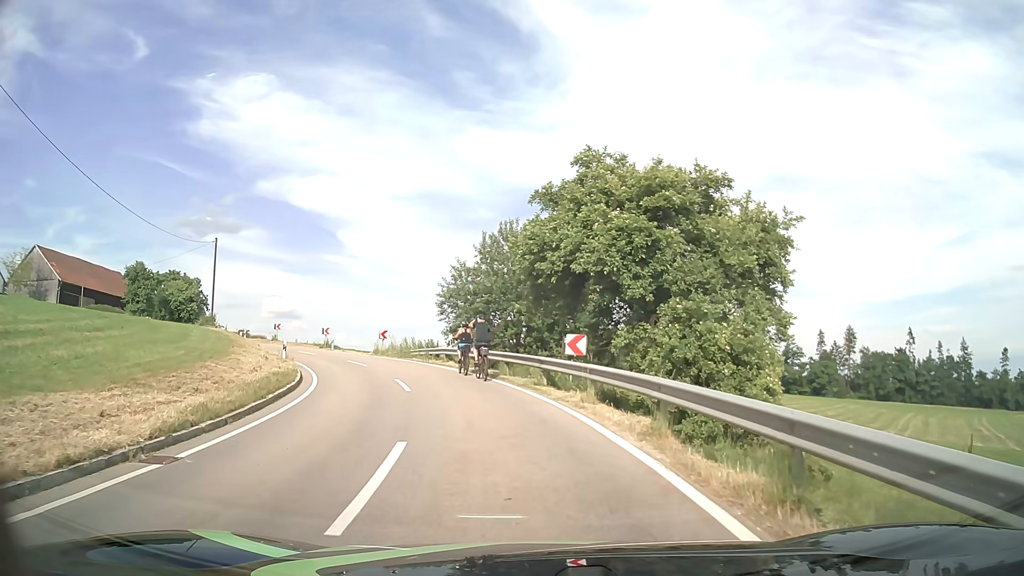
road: tertiary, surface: asphalt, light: Day
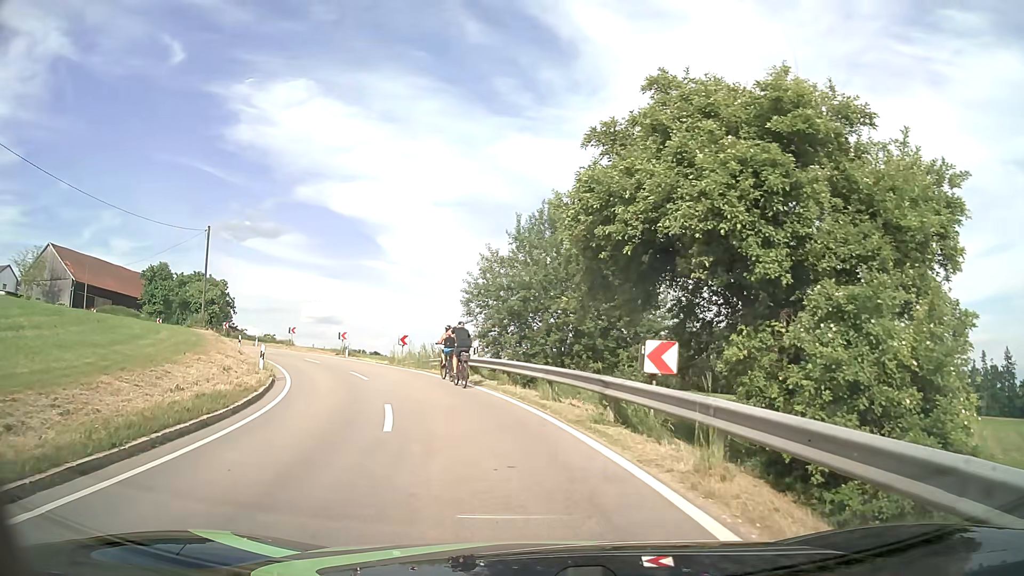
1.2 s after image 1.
(-0.2, +6.5) m; -3°
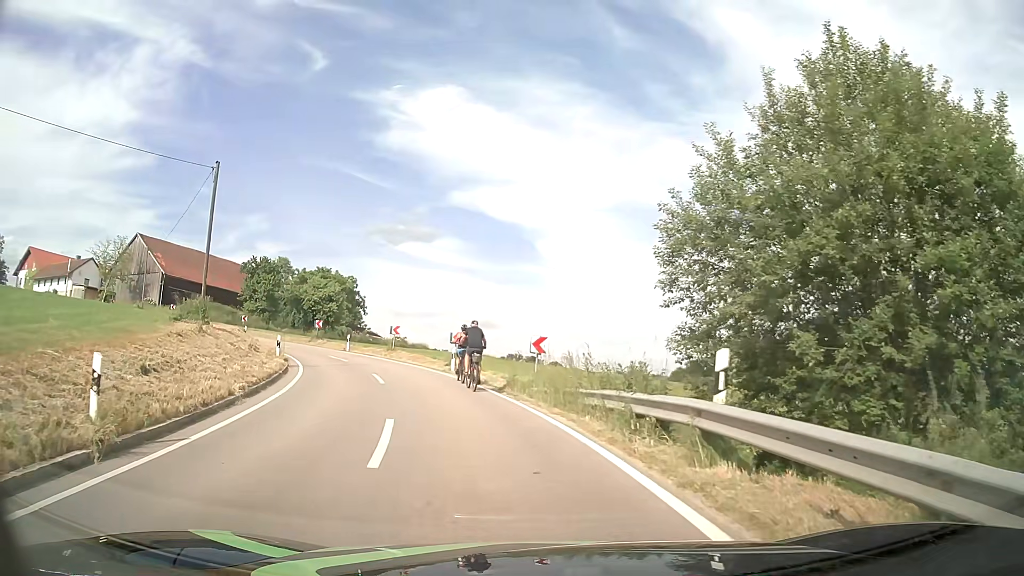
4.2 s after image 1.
(-1.8, +15.2) m; -12°
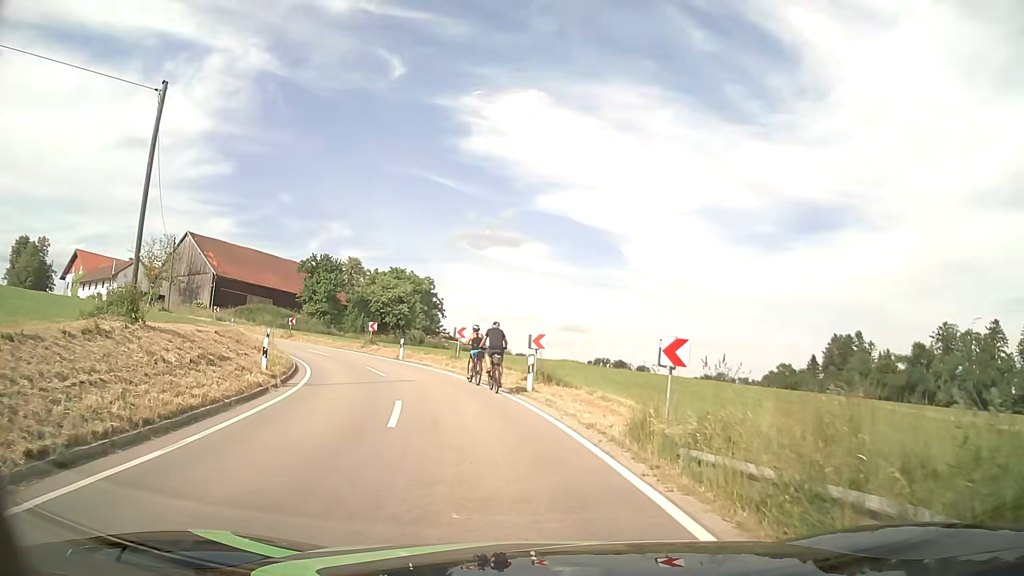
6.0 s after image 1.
(-0.7, +8.9) m; -9°
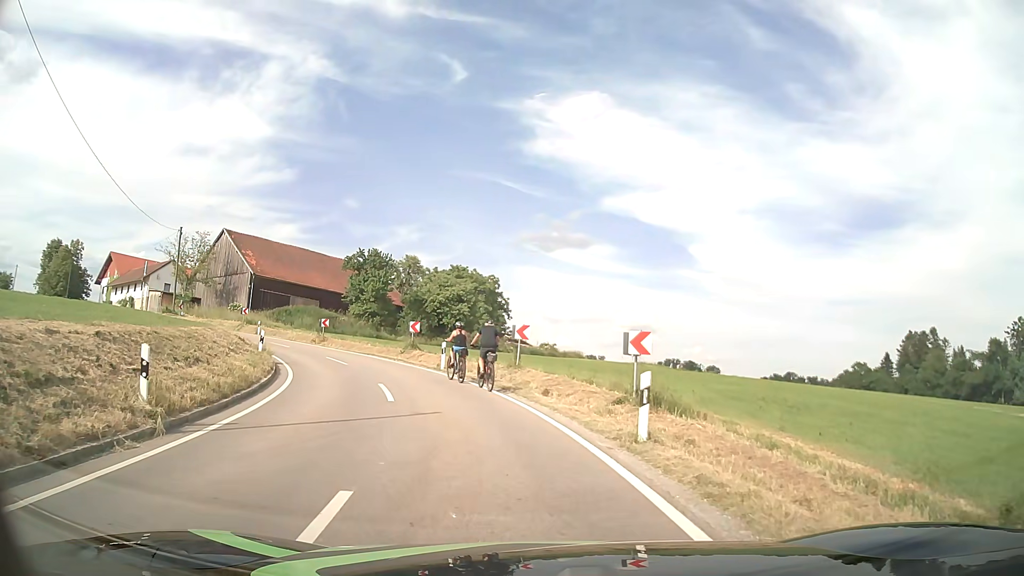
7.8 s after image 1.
(-0.4, +8.5) m; -6°
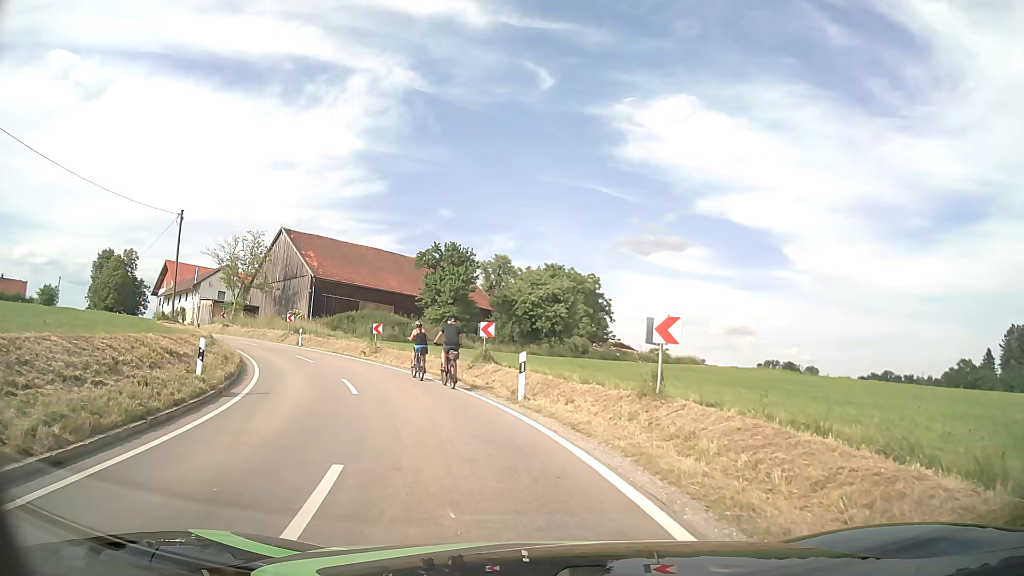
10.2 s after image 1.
(-0.7, +11.0) m; -8°
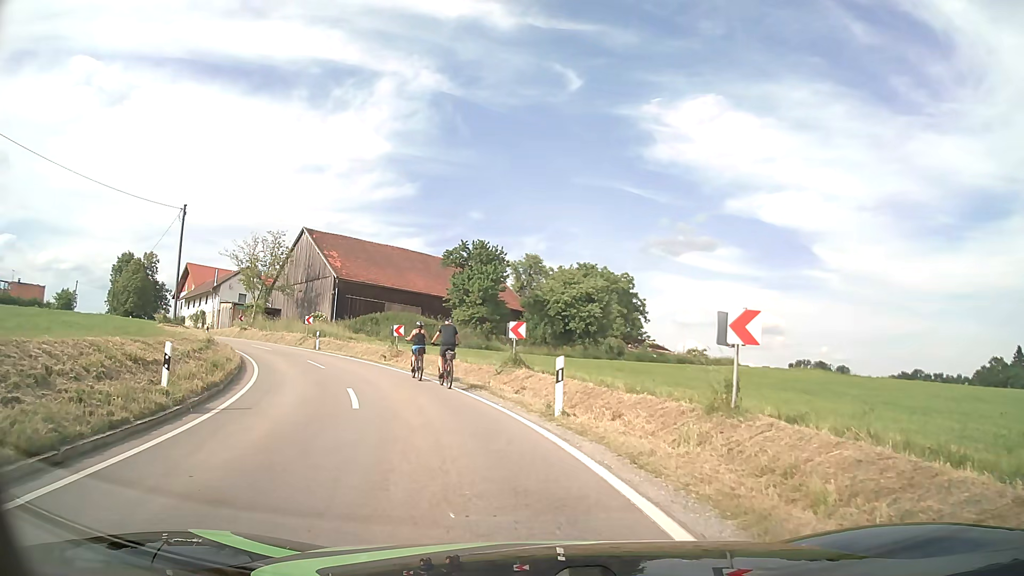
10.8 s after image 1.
(-0.1, +2.8) m; -3°
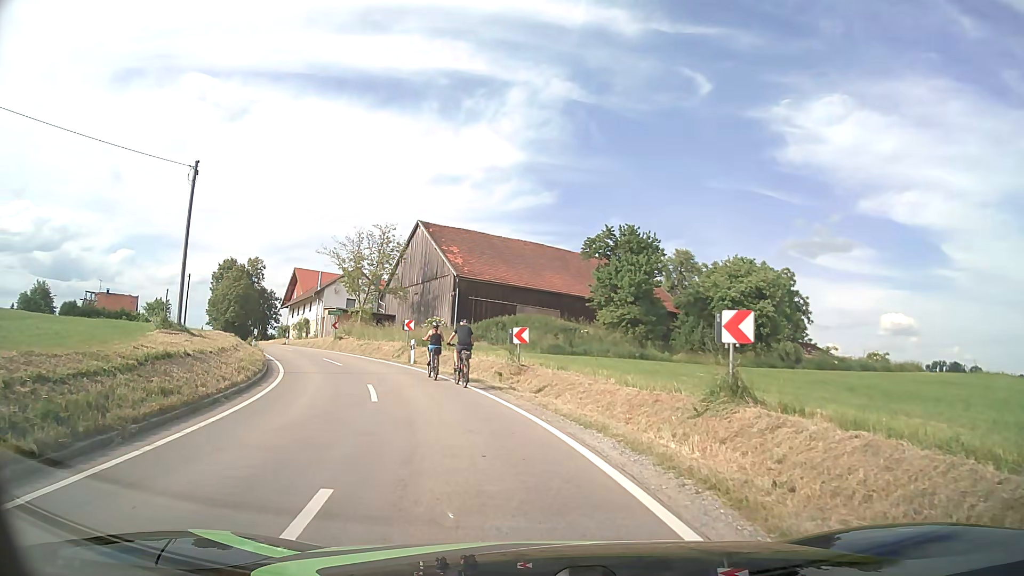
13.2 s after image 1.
(-1.1, +10.8) m; -12°
(-1, +10) (-3, +20) (-7, +29) (-12, +37) (-18, +46) (-24, +54) (-29, +62) (-35, +70) (-41, +78) (-47, +87) m
